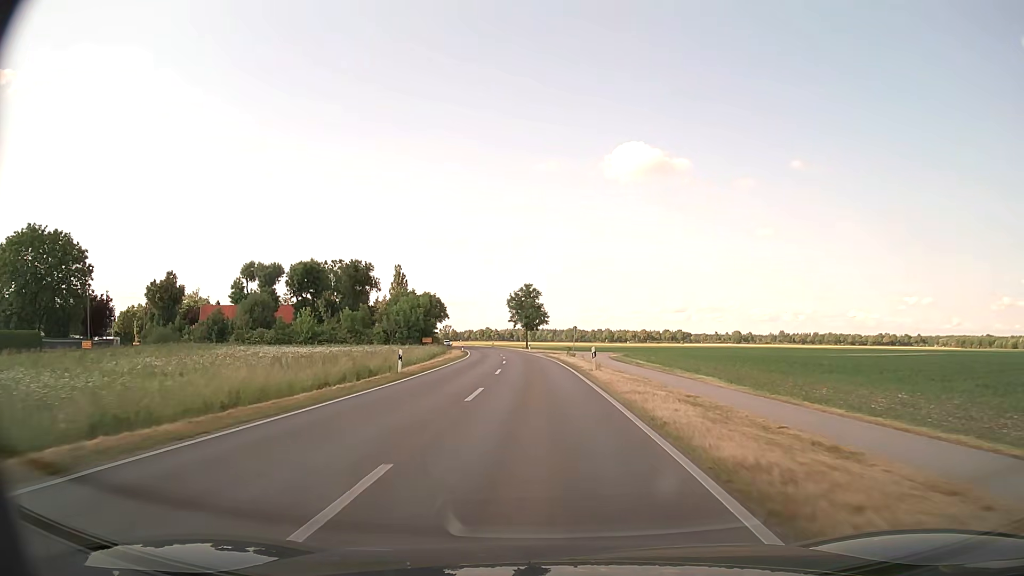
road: primary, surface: asphalt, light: Day
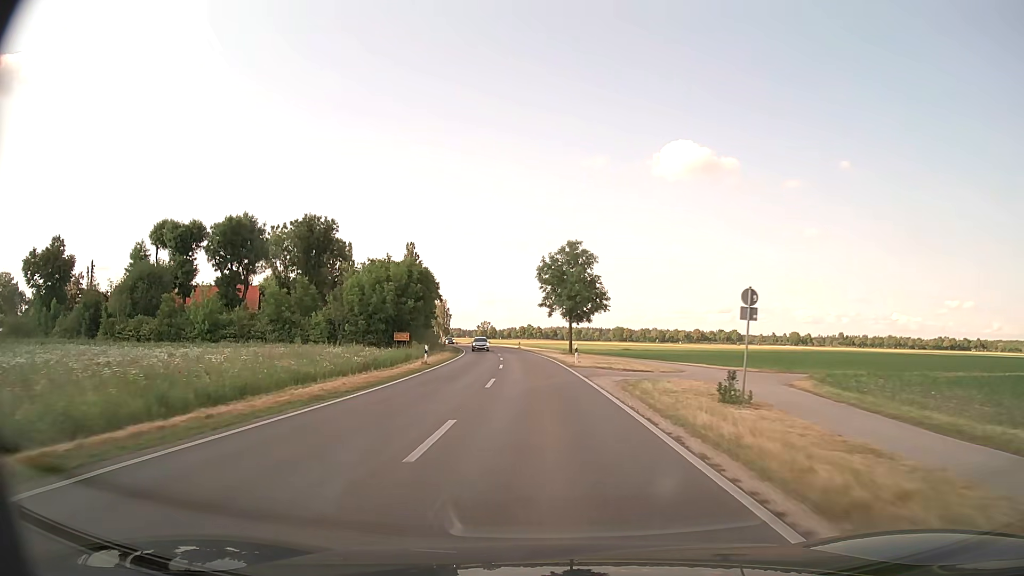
(-0.9, +44.0) m; -4°
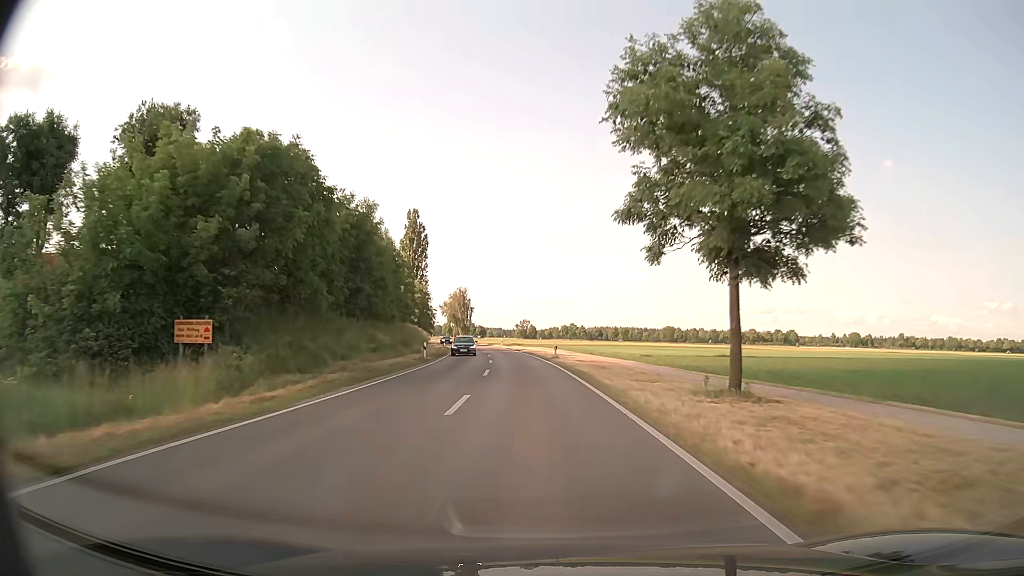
(-1.3, +43.7) m; -4°
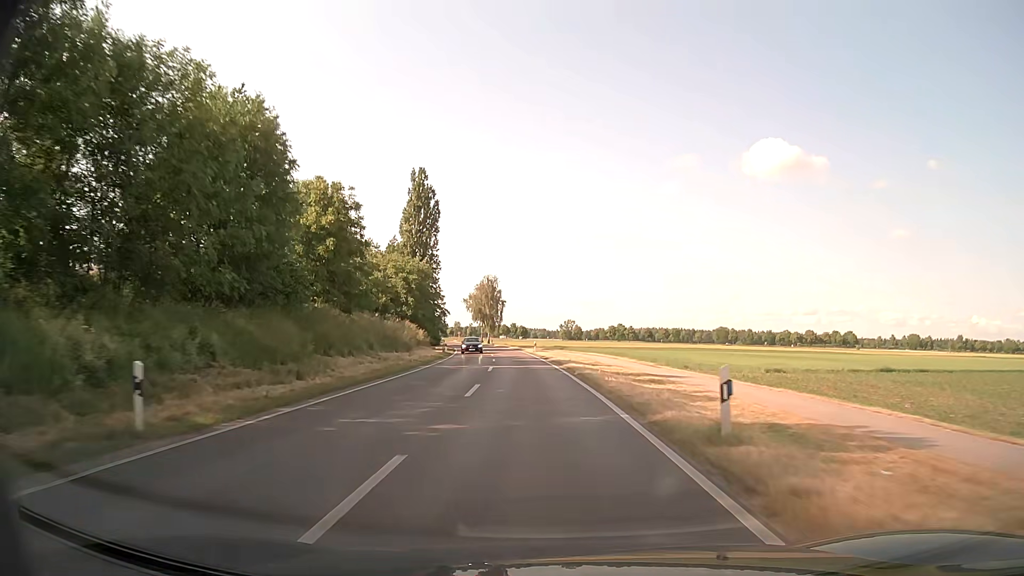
(-1.0, +32.2) m; -4°
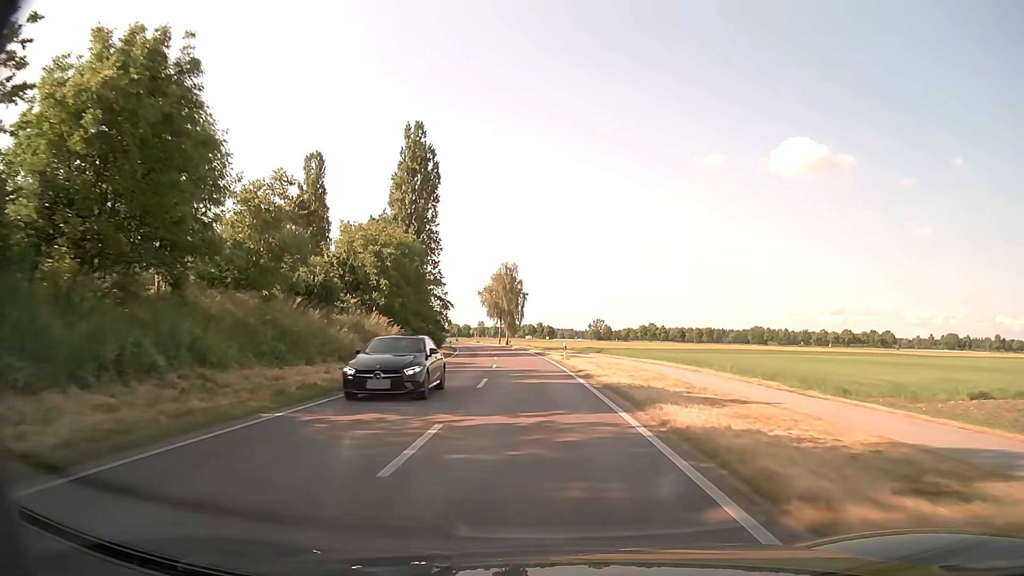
(-0.4, +21.2) m; -2°
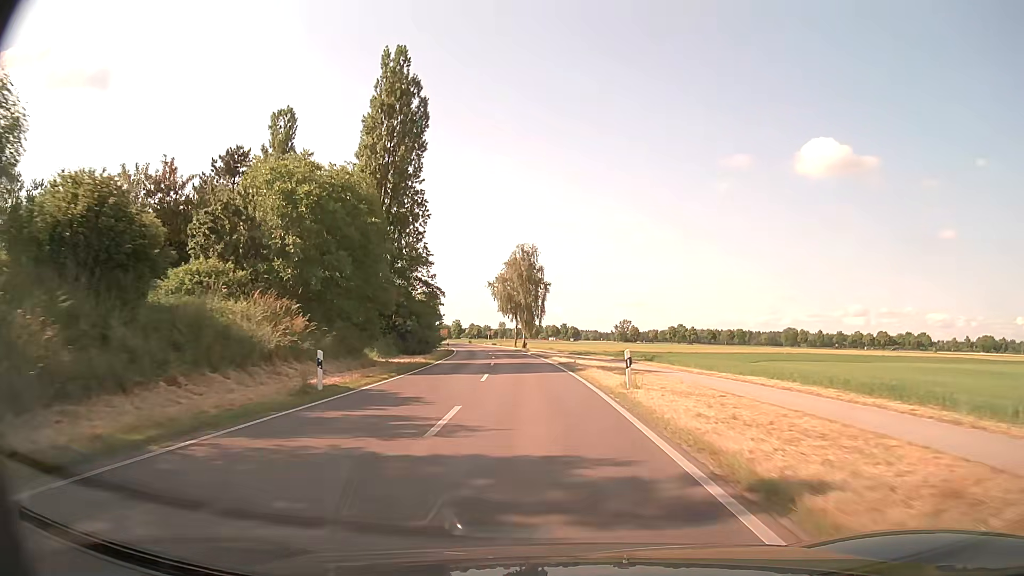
(-0.4, +21.1) m; -2°
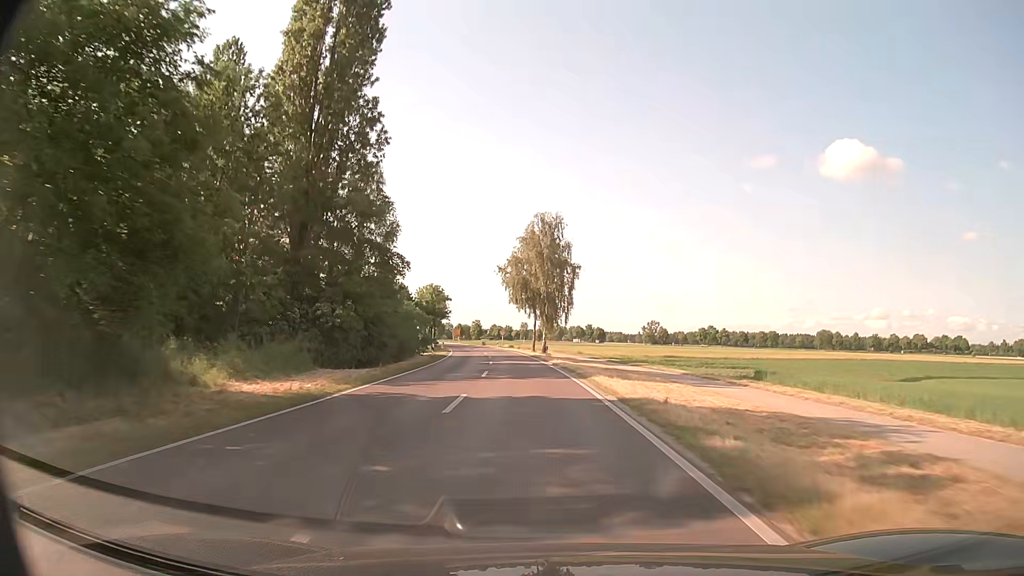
(-0.4, +21.0) m; -2°
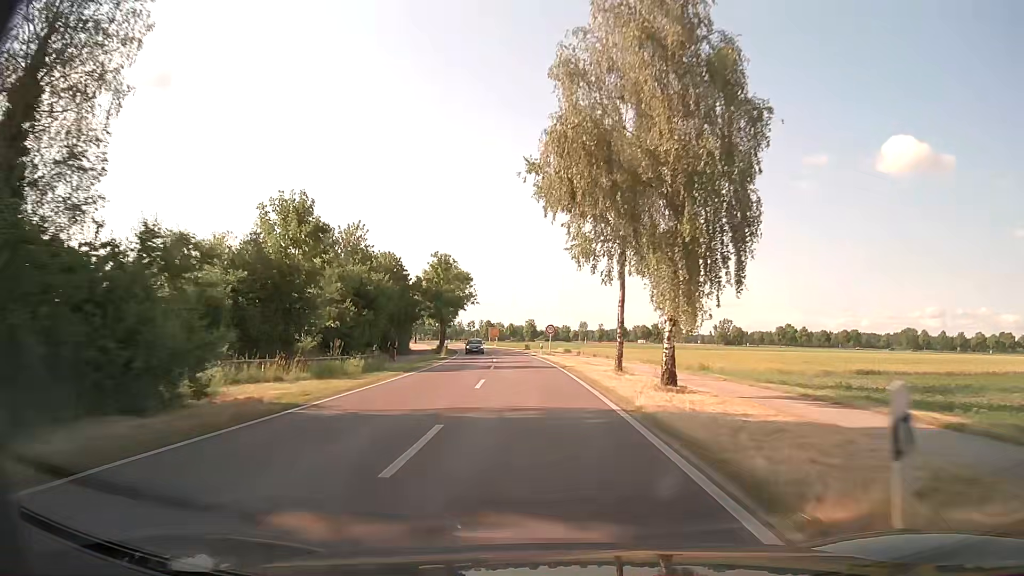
(-1.6, +42.0) m; -5°
(0, +10) (0, +20) (-1, +30) (-2, +40) (-2, +50) (-3, +60) (-4, +70) (-6, +80) (-7, +90) (-8, +100) m
